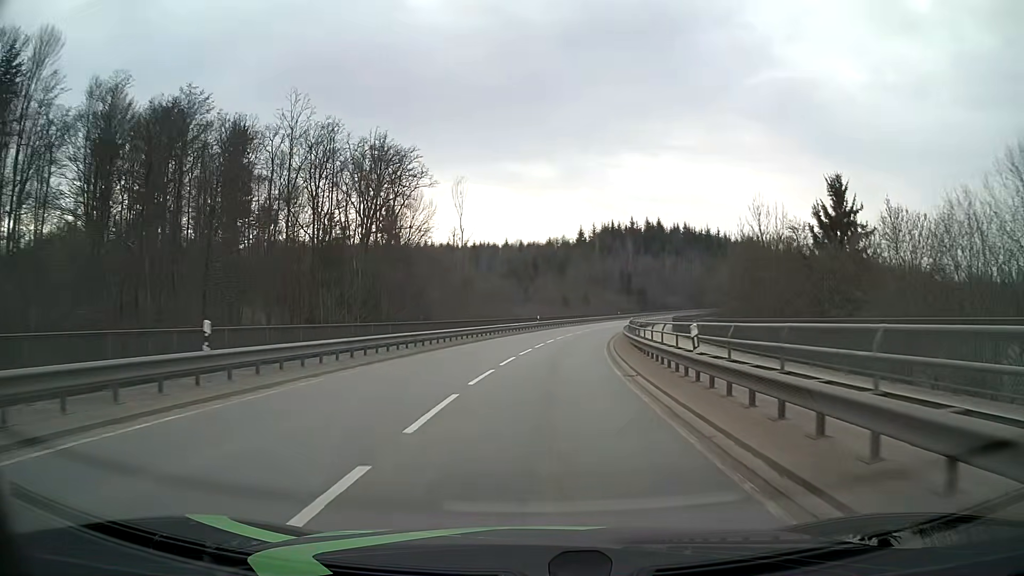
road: secondary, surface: asphalt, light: Day
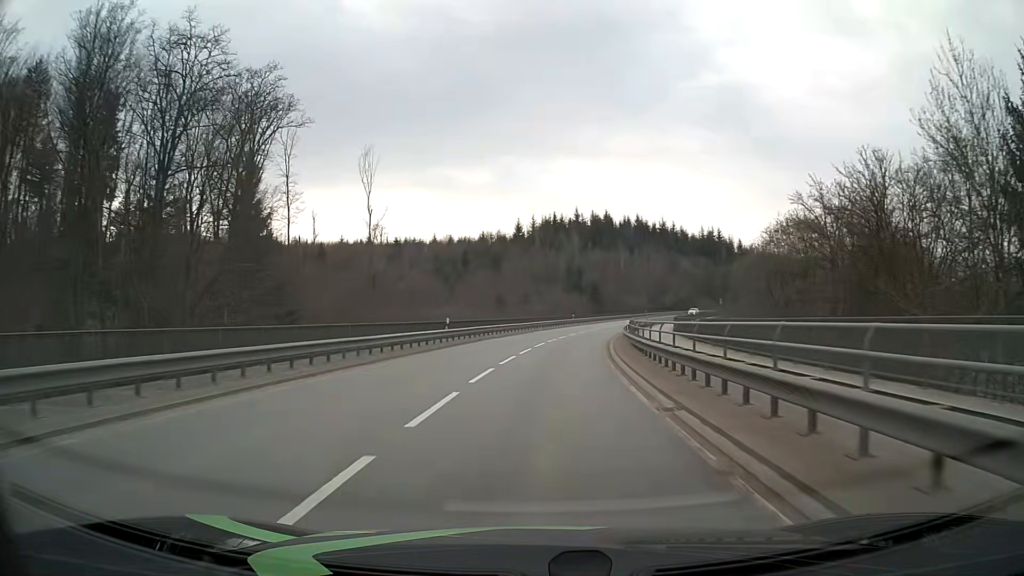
(+1.4, +29.7) m; +5°
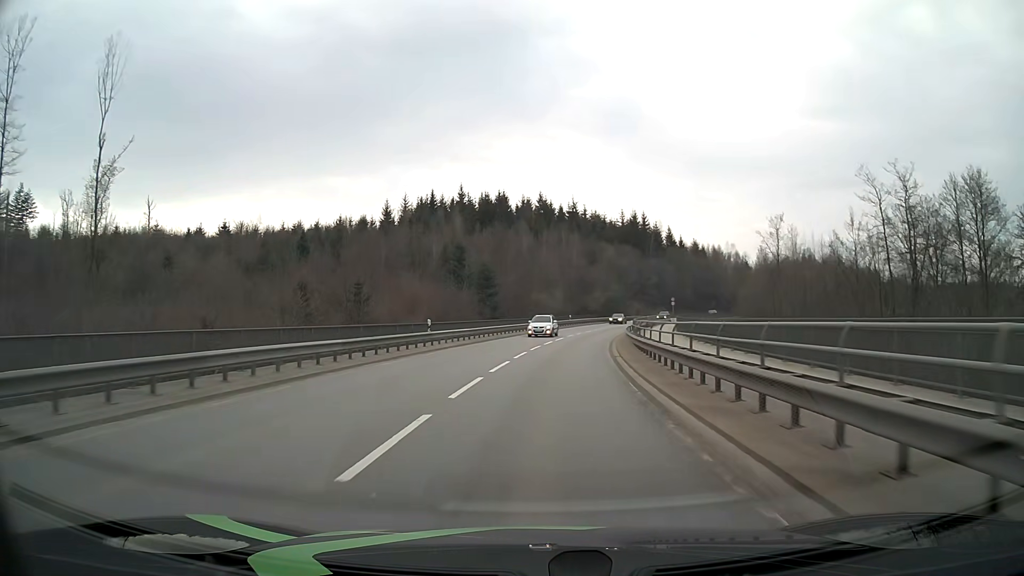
(+4.2, +50.6) m; +9°
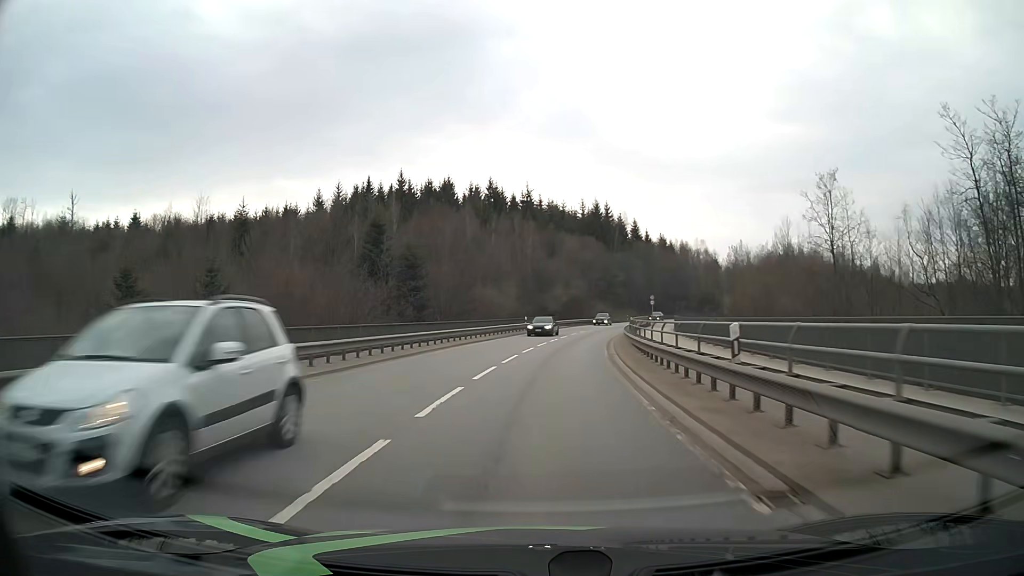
(+0.7, +20.2) m; +4°
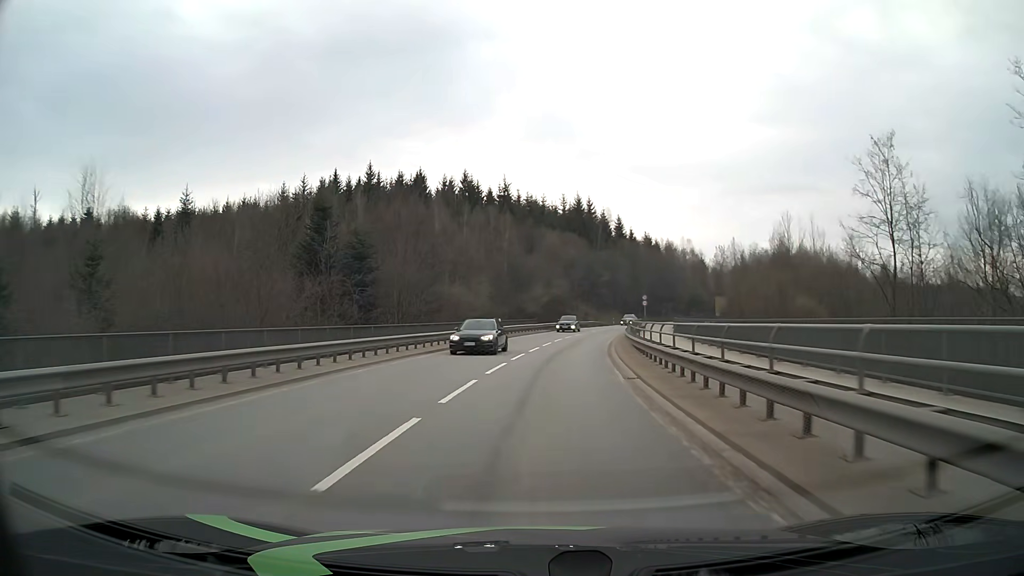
(+0.1, +10.1) m; +2°
(0, +10) (+1, +20) (+2, +30) (+3, +40) (+4, +50) (+6, +60) (+8, +69) (+11, +79) (+13, +89) (+17, +98) m
